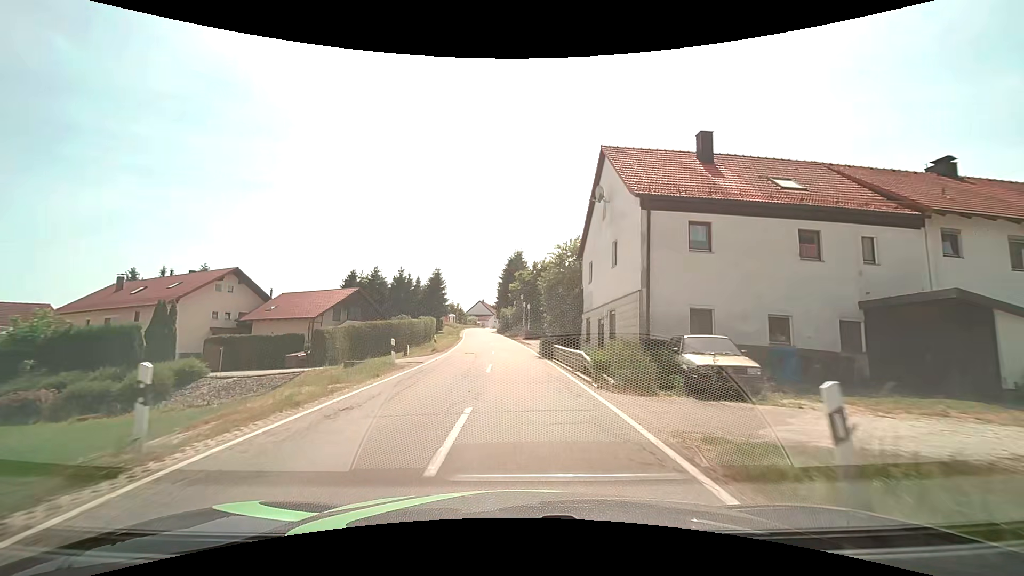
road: secondary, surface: asphalt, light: Day
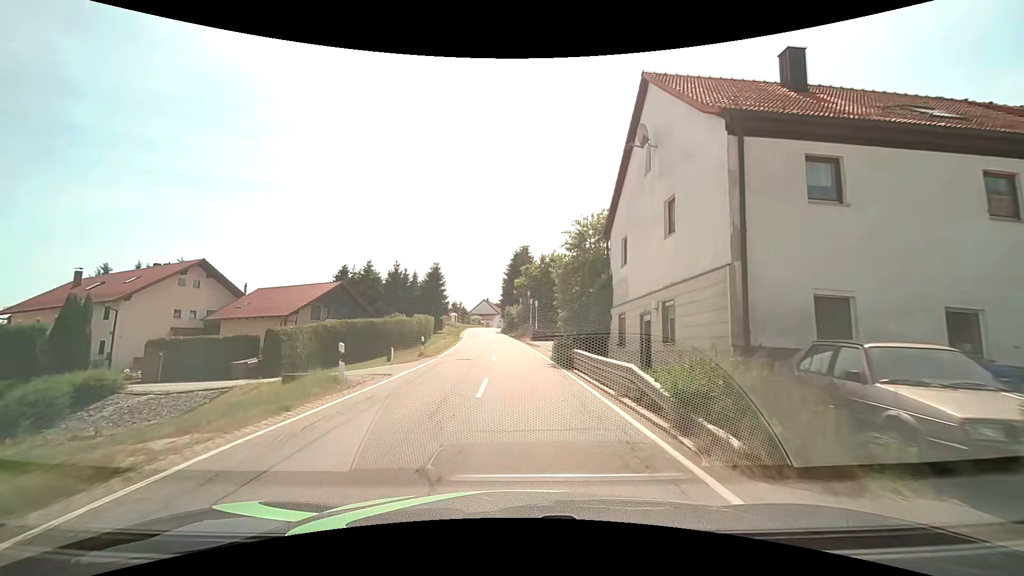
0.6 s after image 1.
(-0.1, +6.3) m; -1°
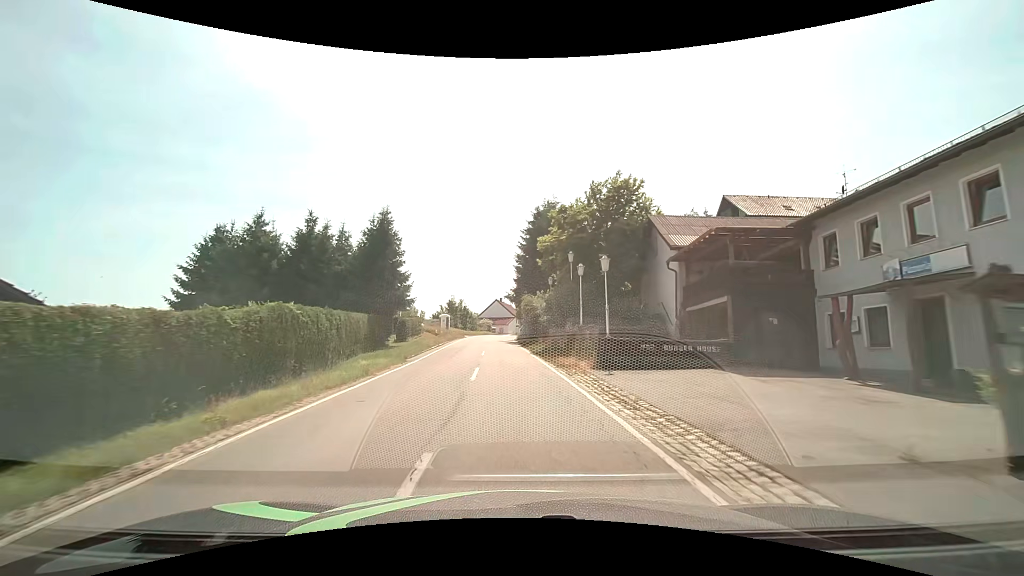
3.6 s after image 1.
(-0.7, +32.8) m; -2°
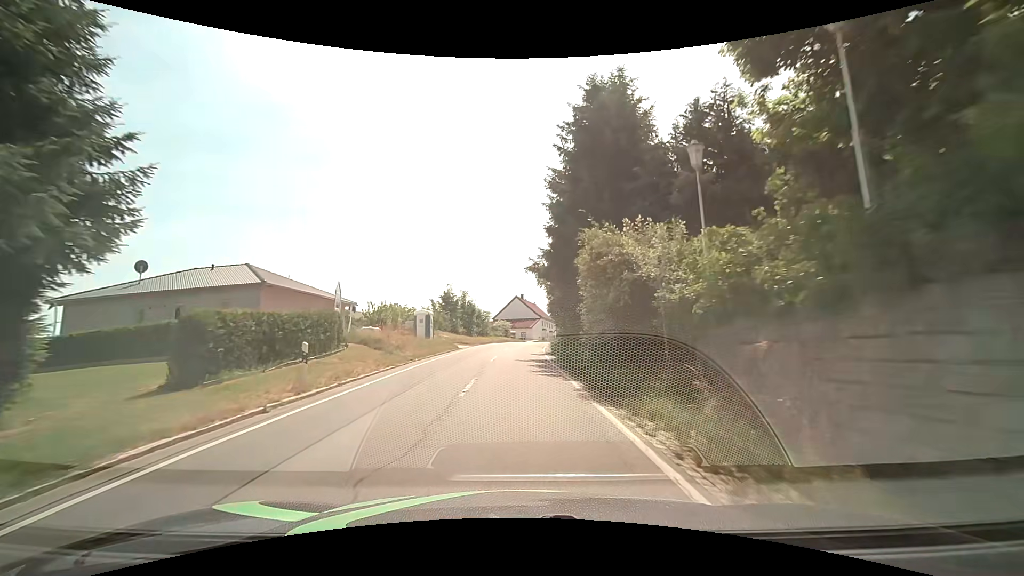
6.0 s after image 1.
(-0.7, +26.8) m; -3°
(0, +10) (0, +20) (0, +30) (0, +40) (+1, +50) (+2, +60) (+4, +70) (+6, +79) (+9, +89) (+11, +99) m
